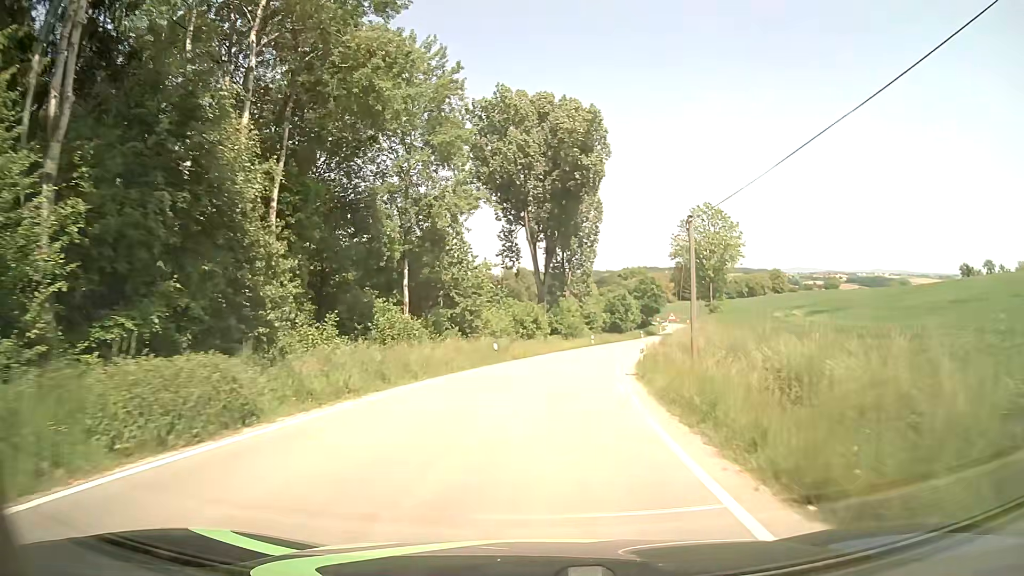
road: tertiary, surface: asphalt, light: Day
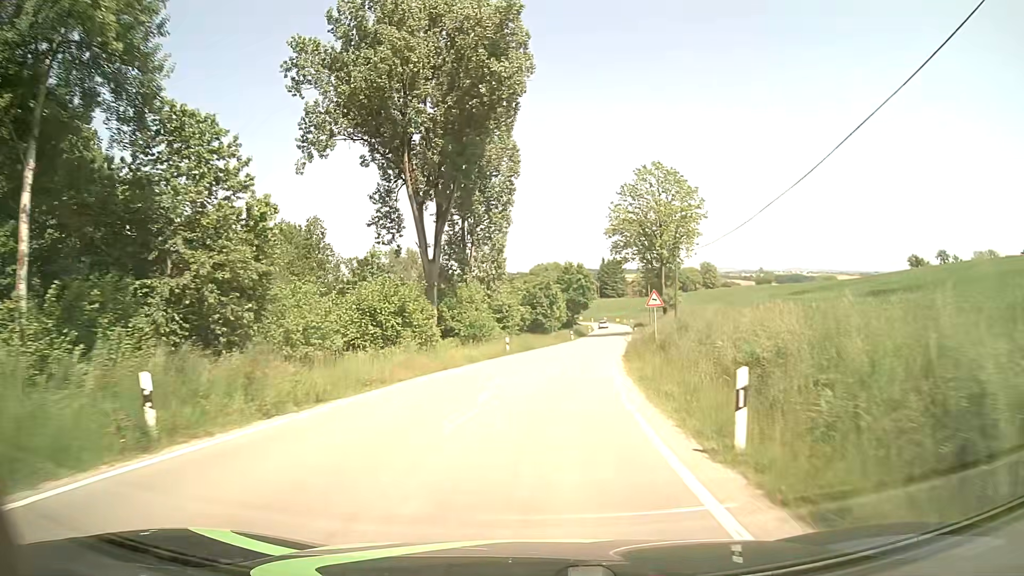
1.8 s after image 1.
(+1.7, +25.5) m; +7°
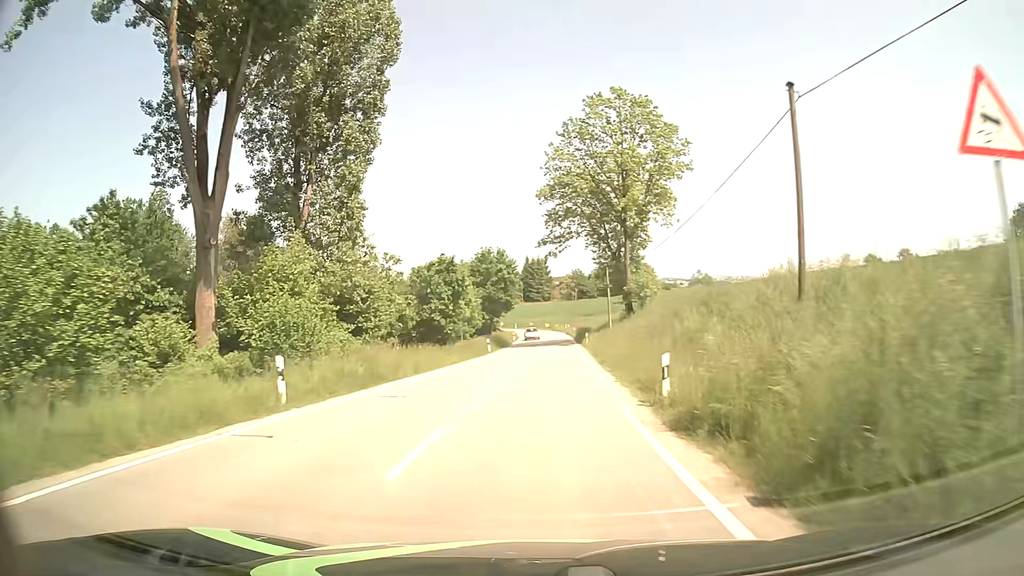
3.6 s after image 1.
(+1.7, +27.1) m; +7°
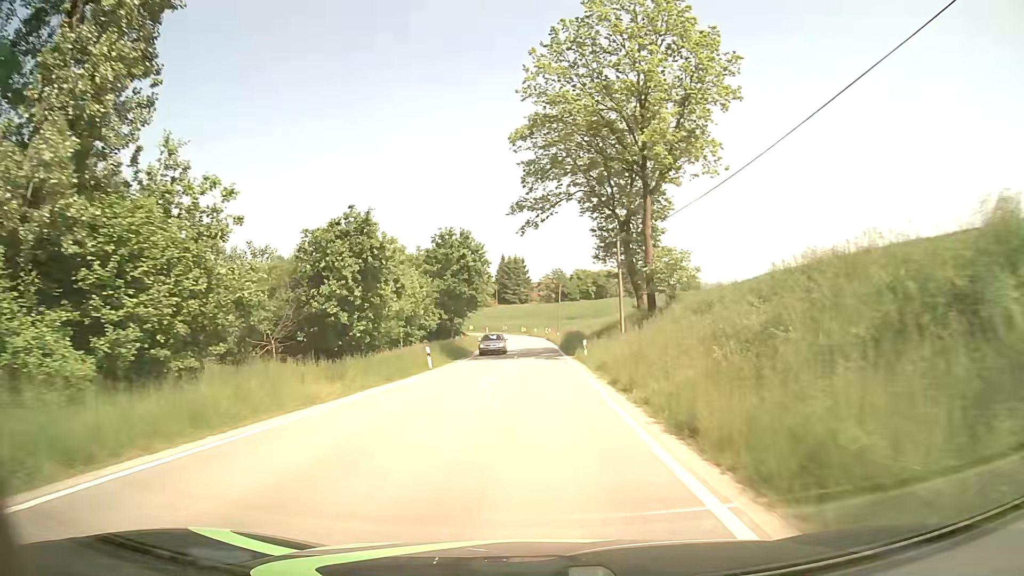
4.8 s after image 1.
(+0.4, +18.8) m; +2°
